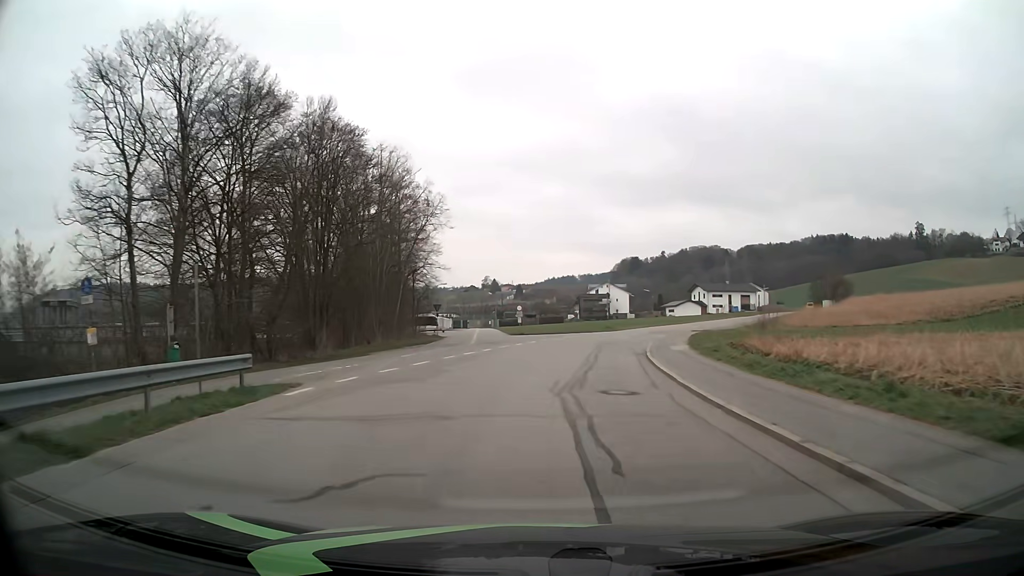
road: residential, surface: asphalt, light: Day
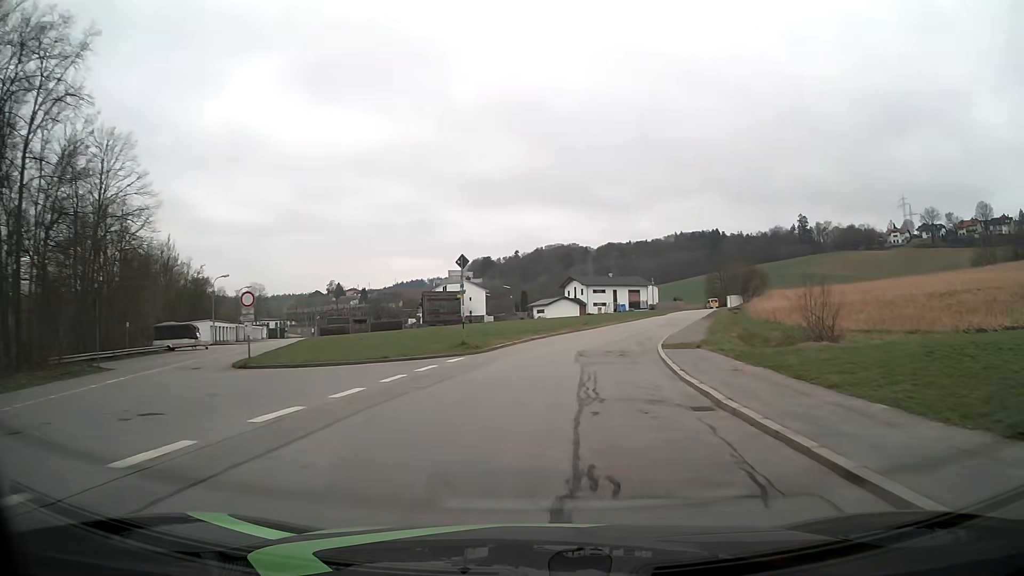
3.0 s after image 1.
(+3.6, +37.1) m; +12°
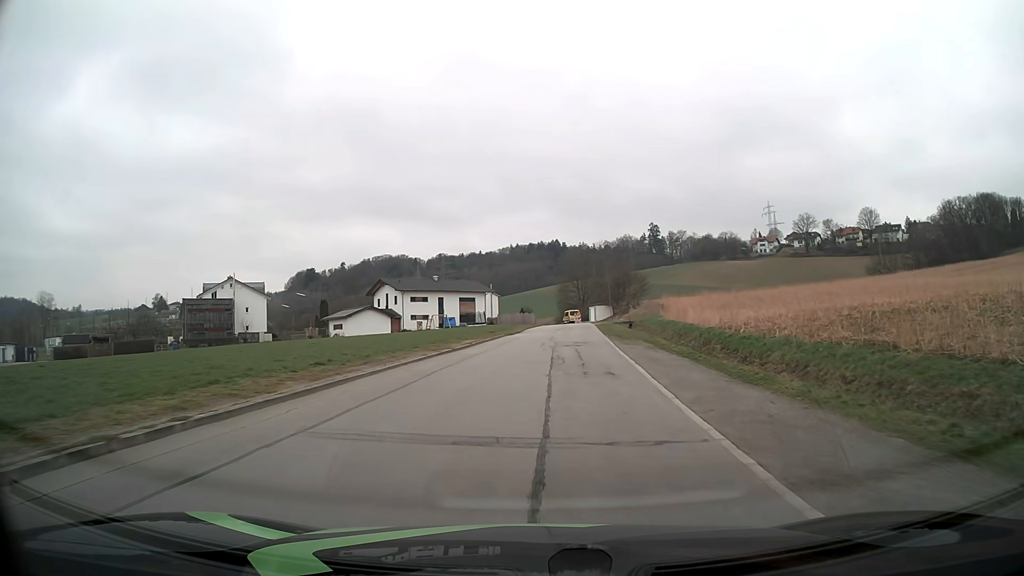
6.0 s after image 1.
(+5.3, +37.2) m; +15°
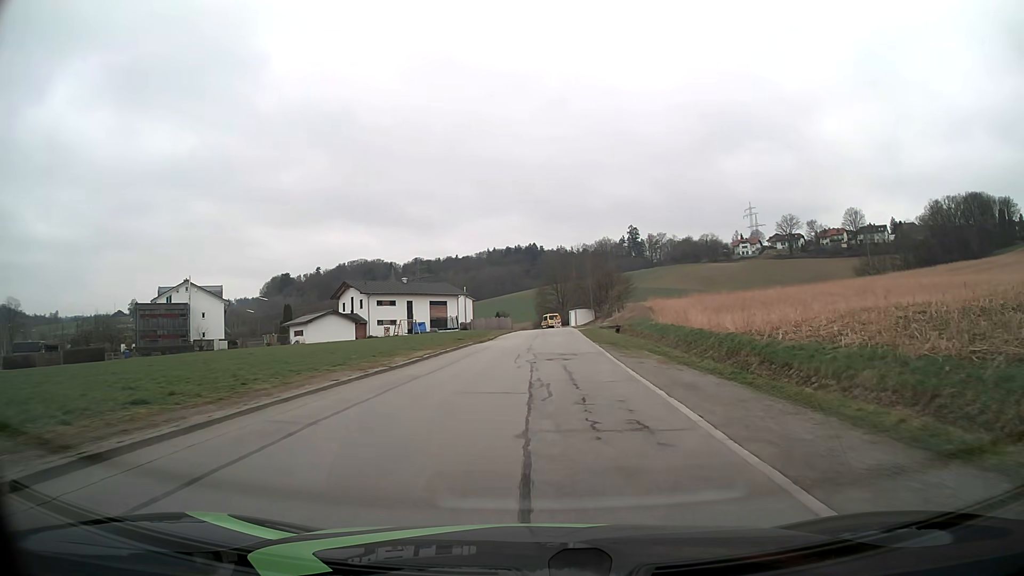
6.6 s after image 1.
(+0.1, +7.5) m; +2°
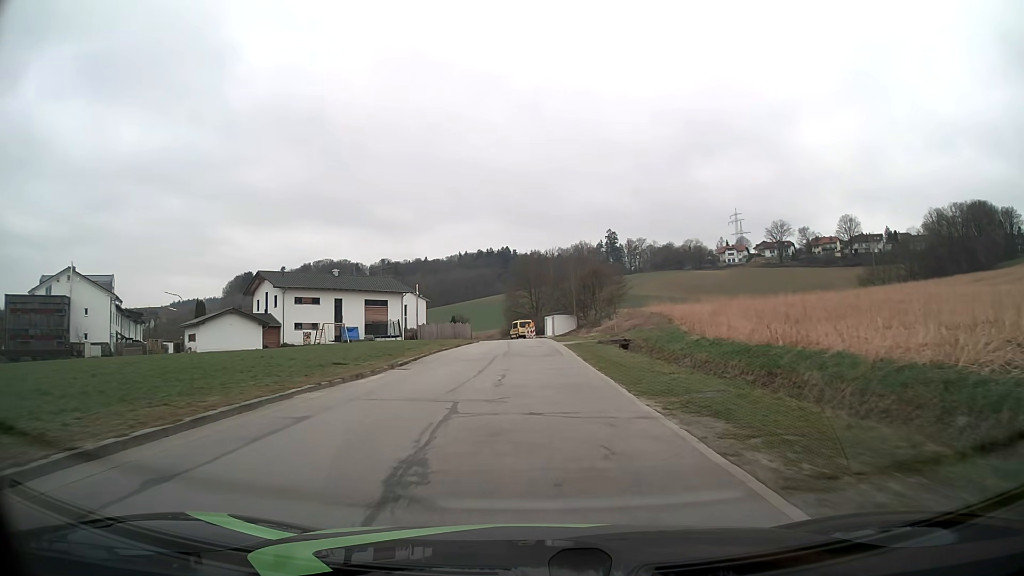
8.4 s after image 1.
(+0.5, +22.5) m; +2°
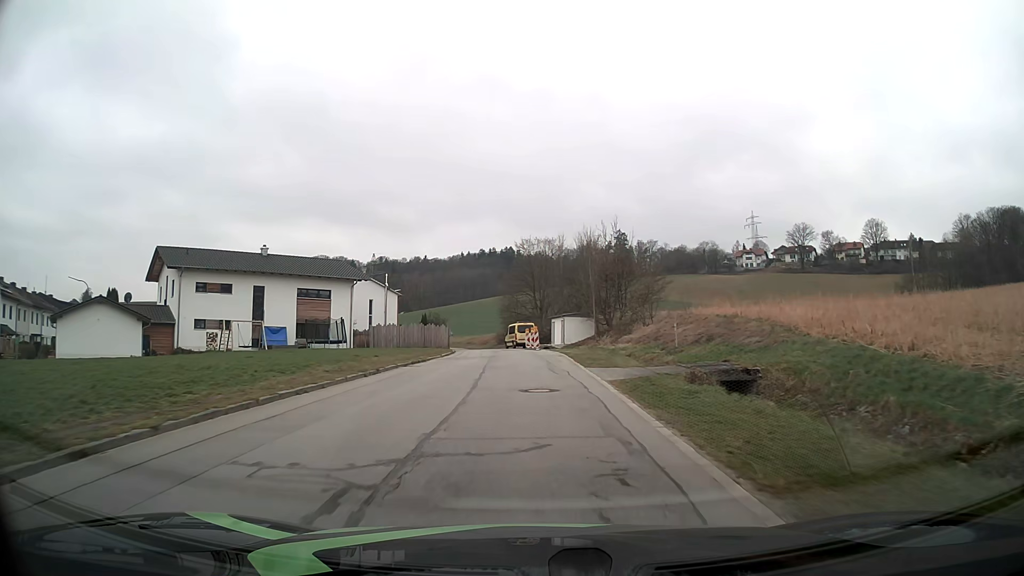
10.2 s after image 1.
(+0.1, +22.6) m; 0°
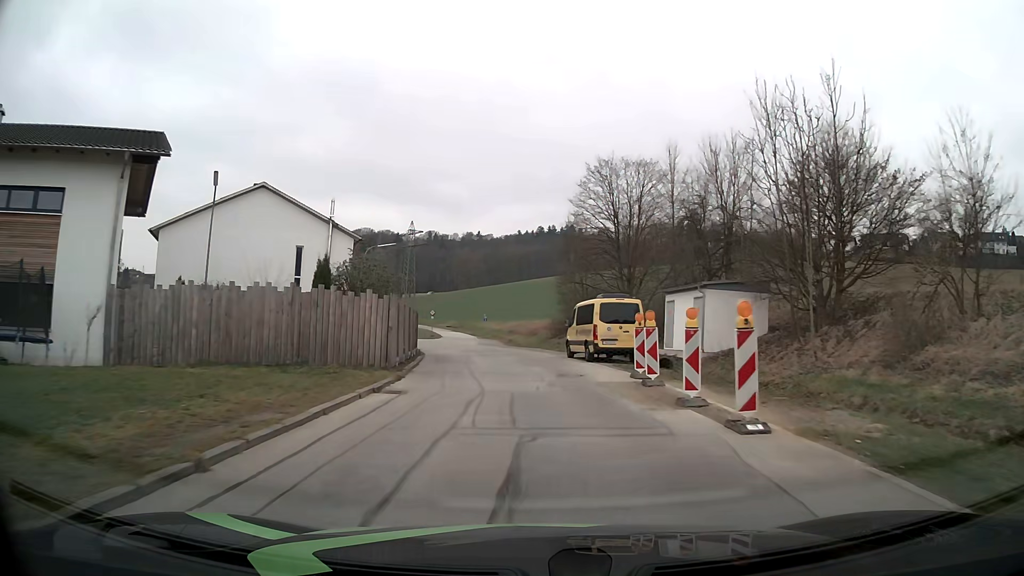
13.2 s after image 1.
(-1.8, +37.8) m; -5°
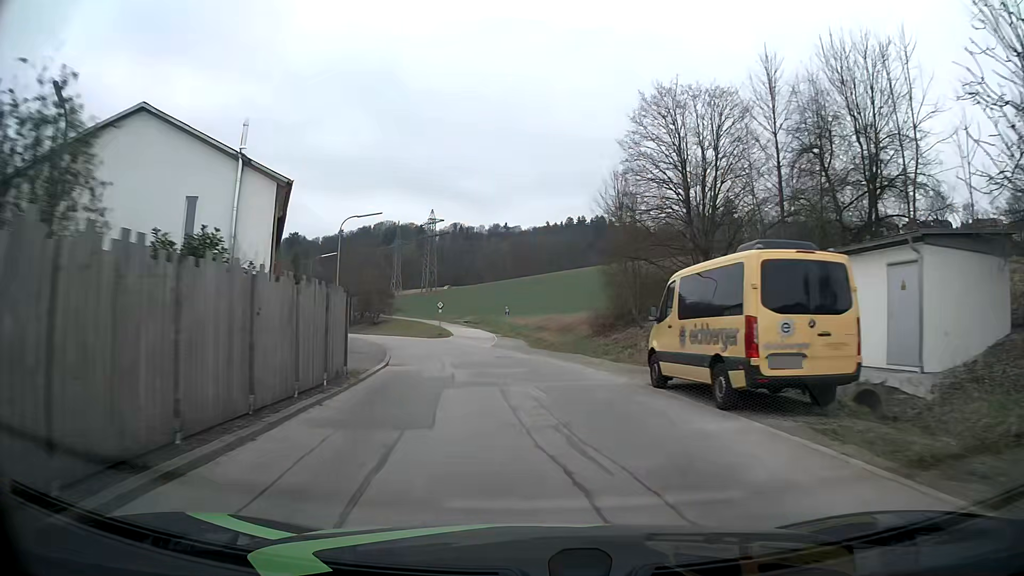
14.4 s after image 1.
(-0.2, +15.4) m; -2°
(0, +10) (-1, +20) (-2, +30) (-5, +40) (-7, +49) (-11, +59) (-15, +68) (-20, +76) (-25, +85) (-31, +93) m
